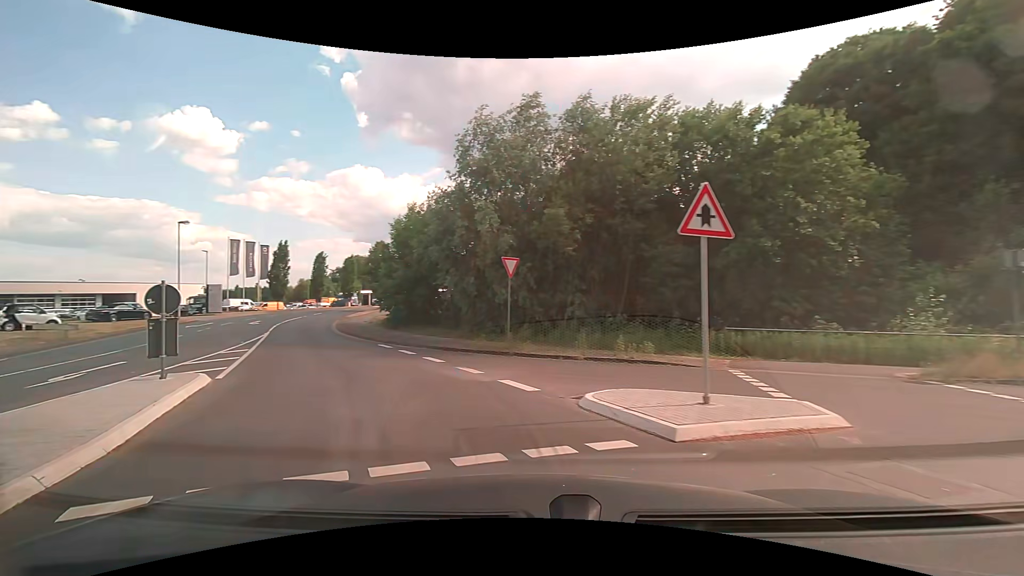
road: residential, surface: asphalt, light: Day
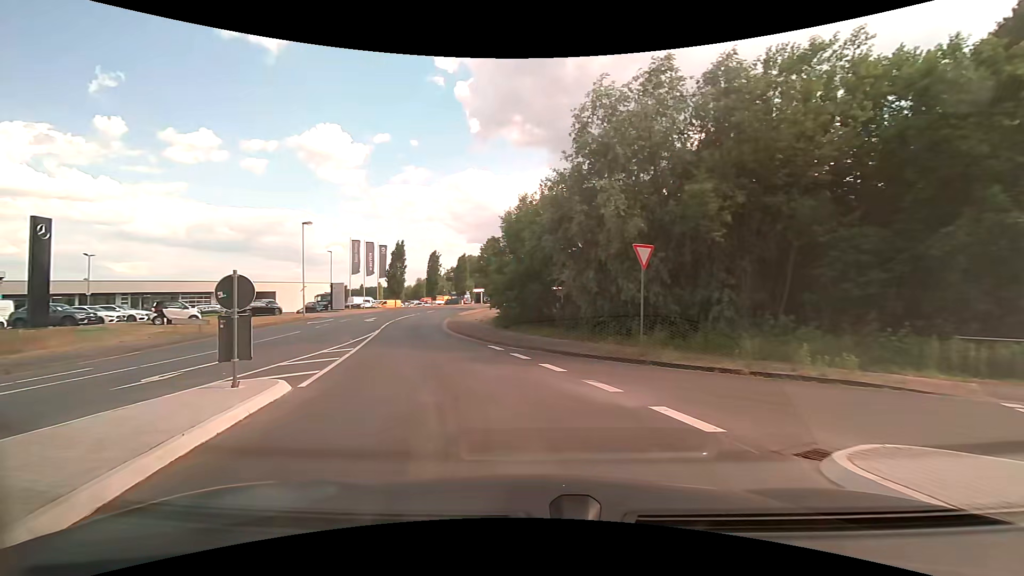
(-0.3, +2.8) m; -14°
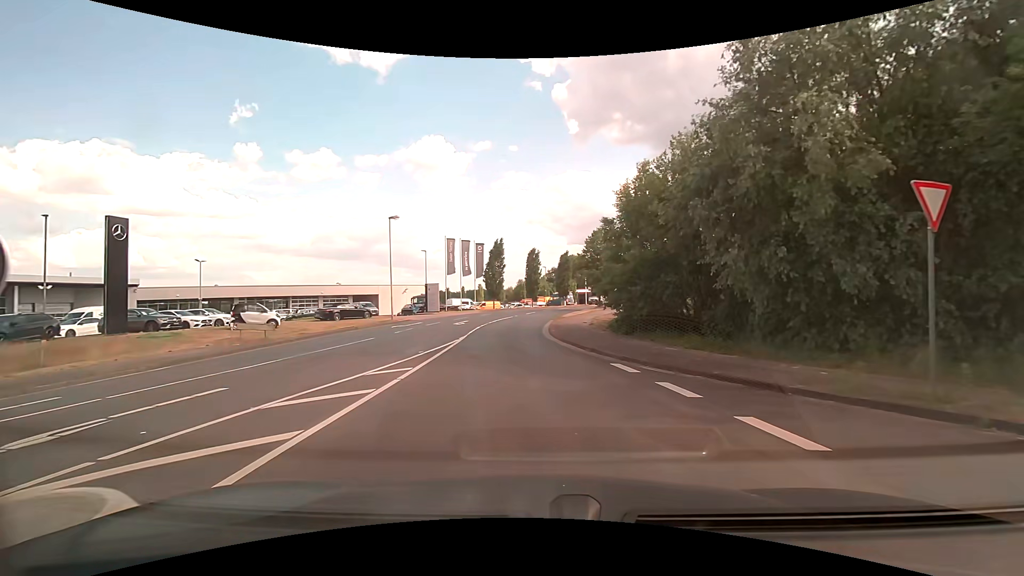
(-0.6, +6.2) m; -11°
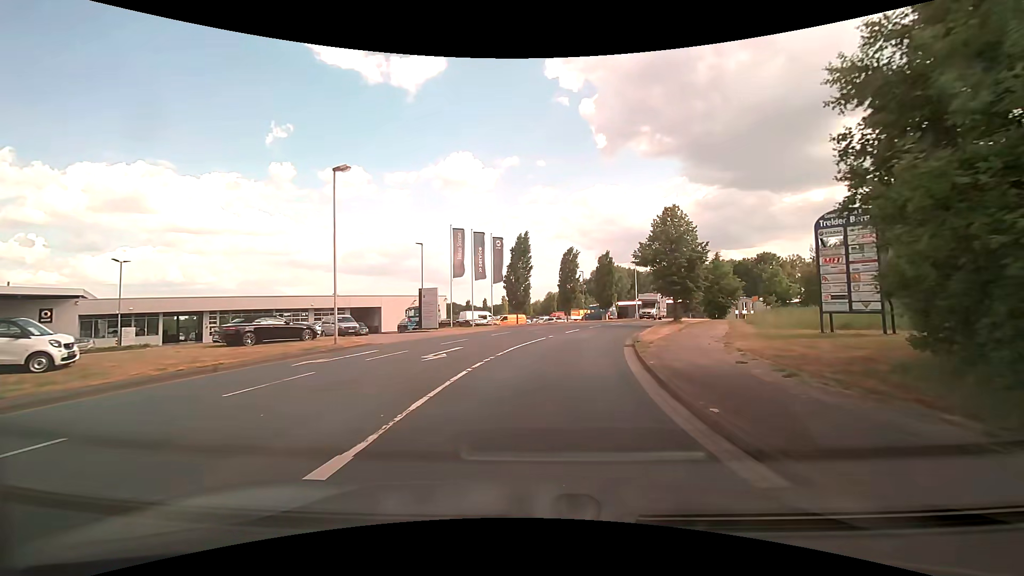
(-0.9, +16.7) m; -4°
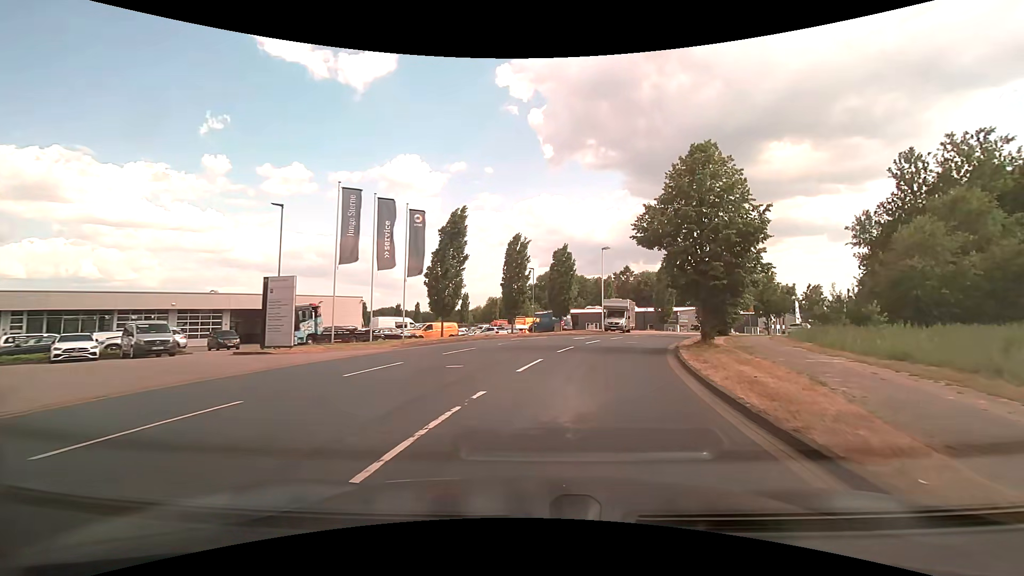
(+0.5, +15.3) m; +6°
(+1, +10) (+3, +20) (+6, +29) (+10, +38) (+15, +47) (+21, +55) (+27, +62) (+35, +69) (+43, +75) (+51, +81) m
